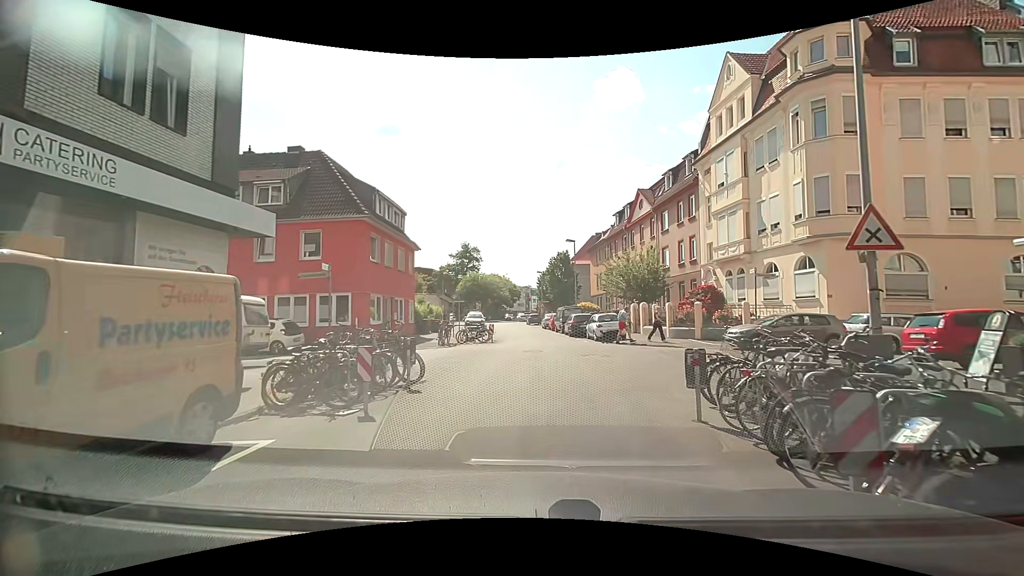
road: residential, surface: asphalt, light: Day
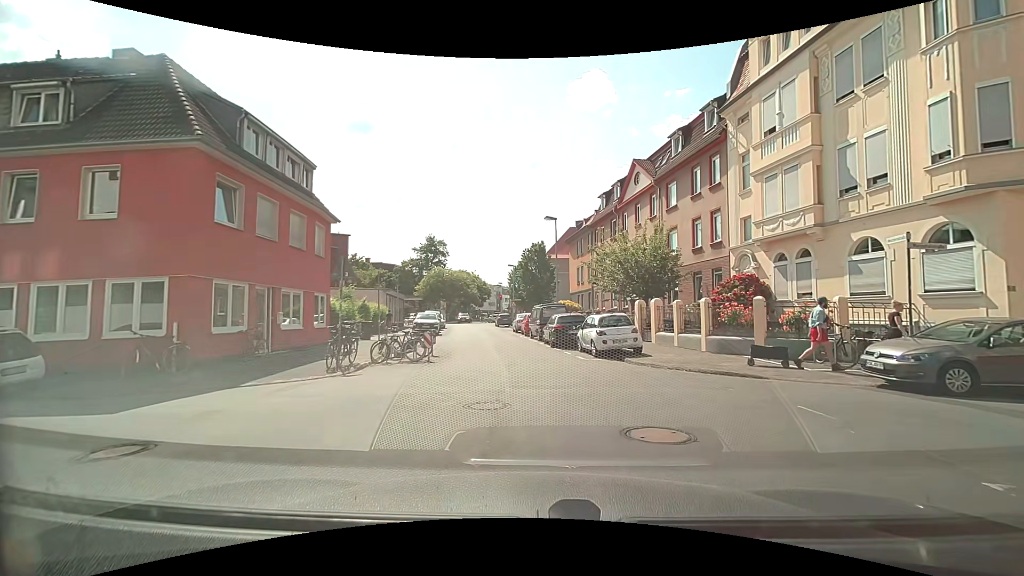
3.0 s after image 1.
(-0.1, +10.1) m; +1°
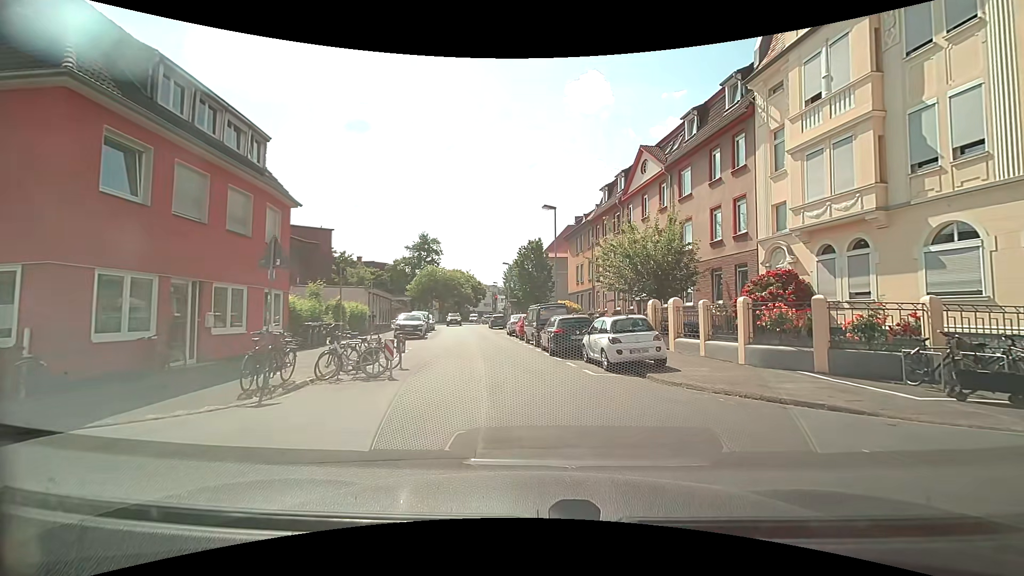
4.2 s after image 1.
(+0.1, +3.7) m; +1°
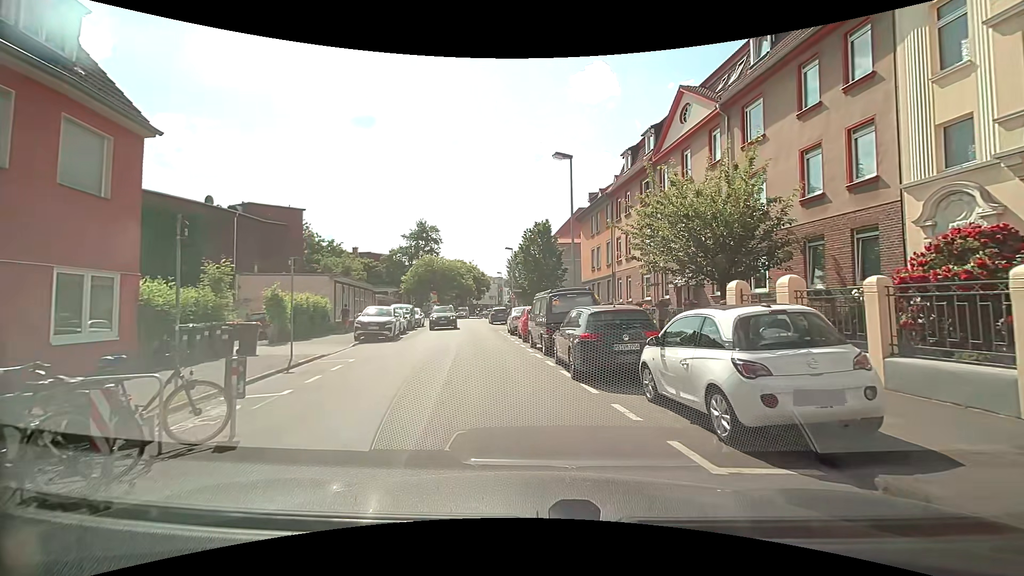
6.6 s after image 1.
(+0.1, +8.3) m; 0°
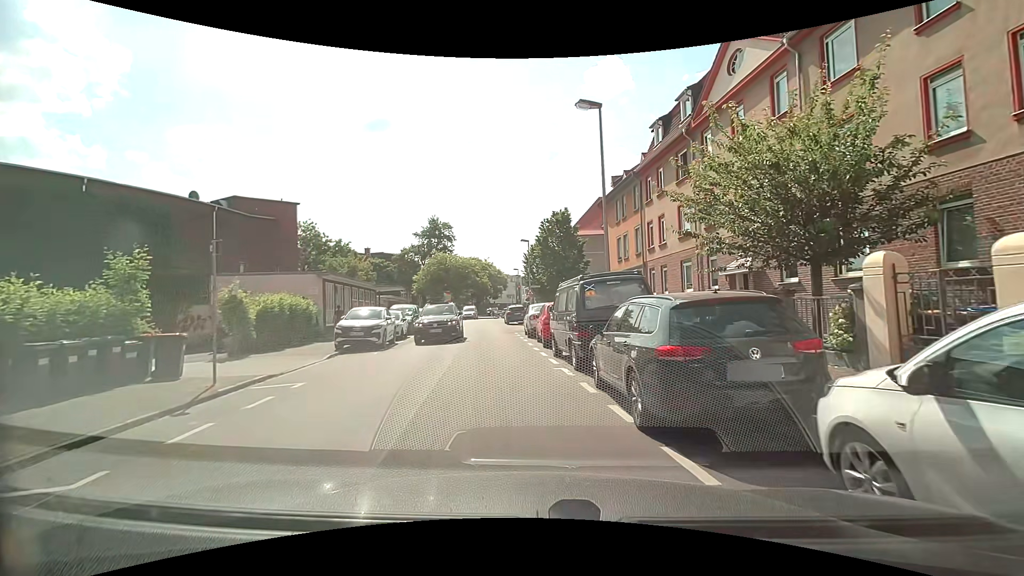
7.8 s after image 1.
(0.0, +4.7) m; -4°
(0, +10) (-1, +20) (-1, +30) (-2, +40) (-2, +50) (-3, +60) (-5, +70) (-5, +80) (-3, +89) (0, +99) m
